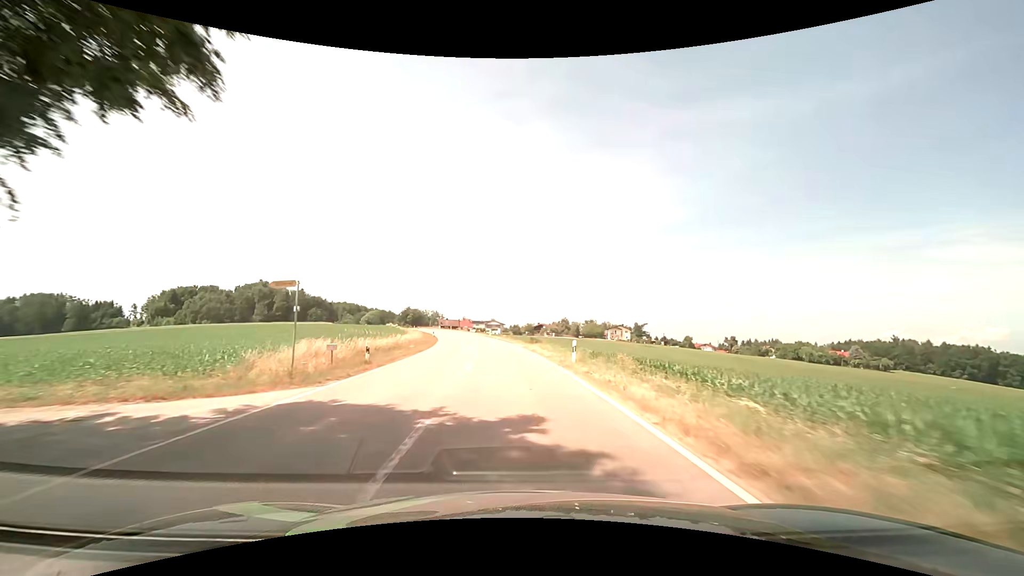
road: tertiary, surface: asphalt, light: Day
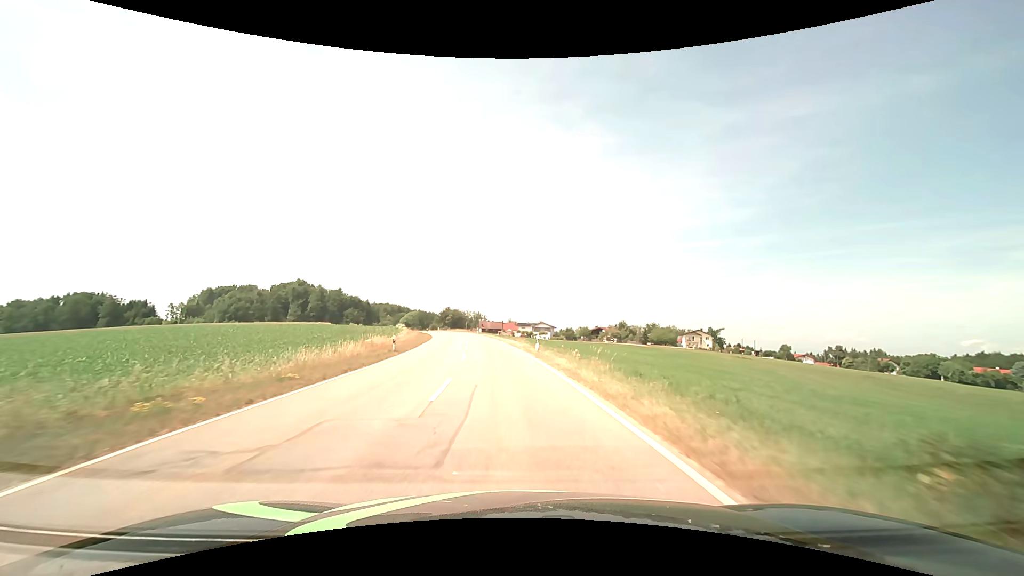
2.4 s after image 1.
(-2.1, +41.4) m; -5°
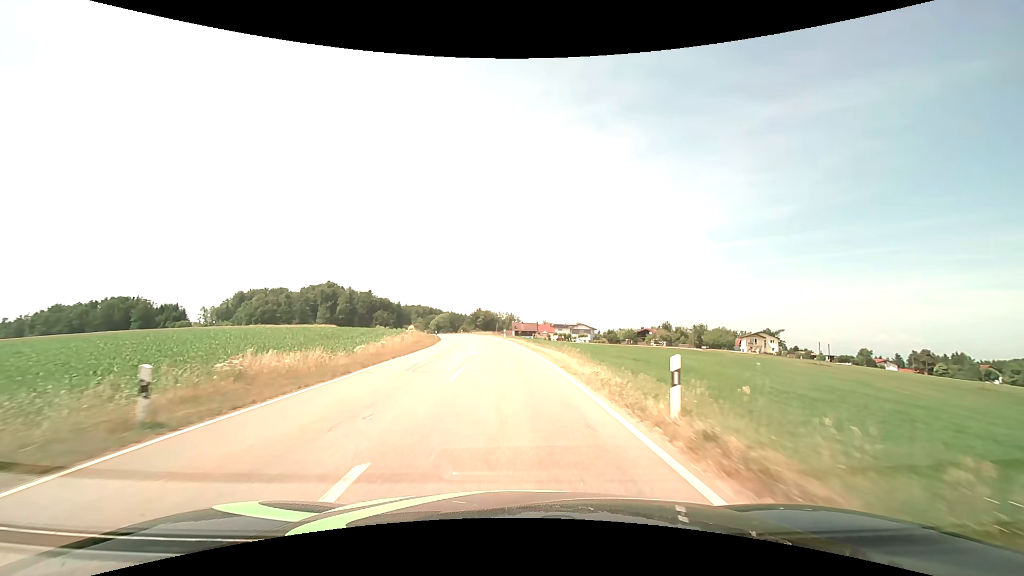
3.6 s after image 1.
(-0.6, +19.9) m; -4°
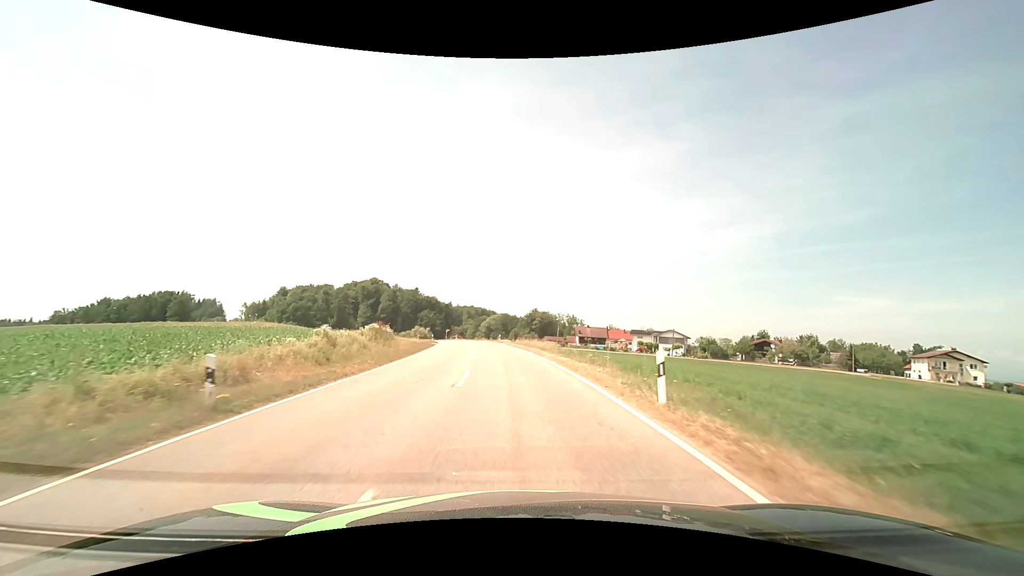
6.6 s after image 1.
(-2.9, +47.2) m; -7°
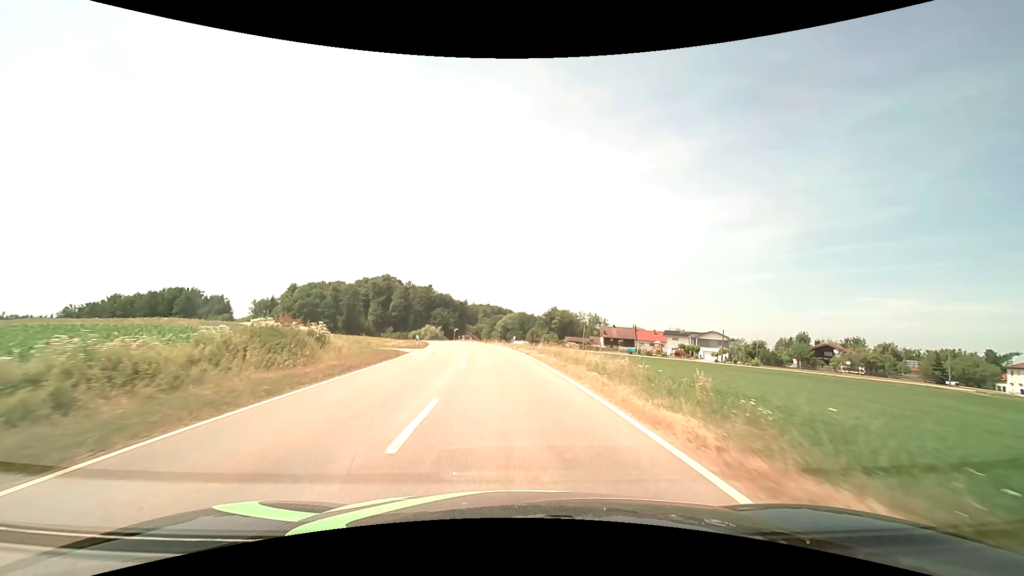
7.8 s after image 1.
(-0.4, +17.9) m; -2°
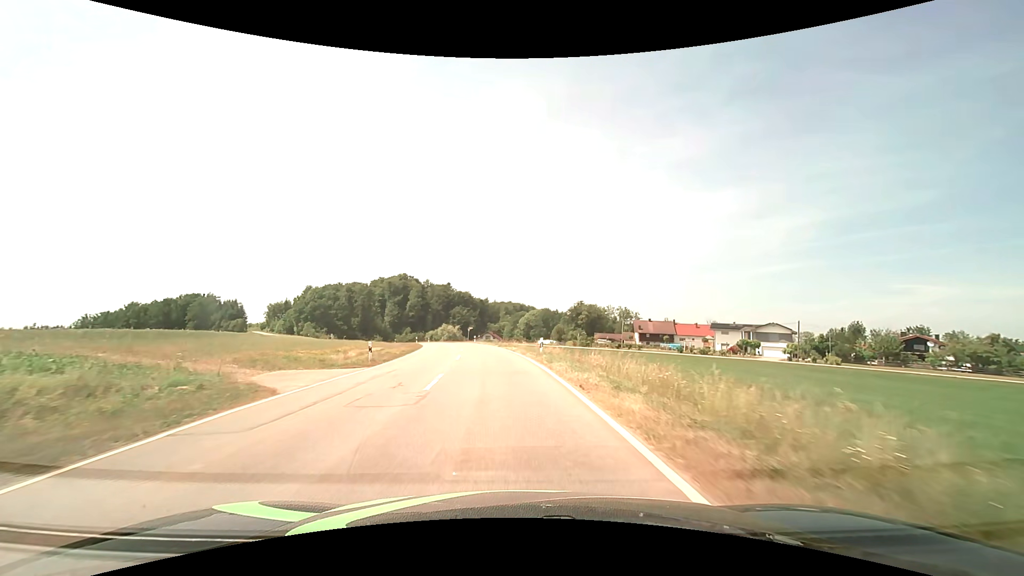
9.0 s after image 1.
(-0.1, +17.5) m; -2°
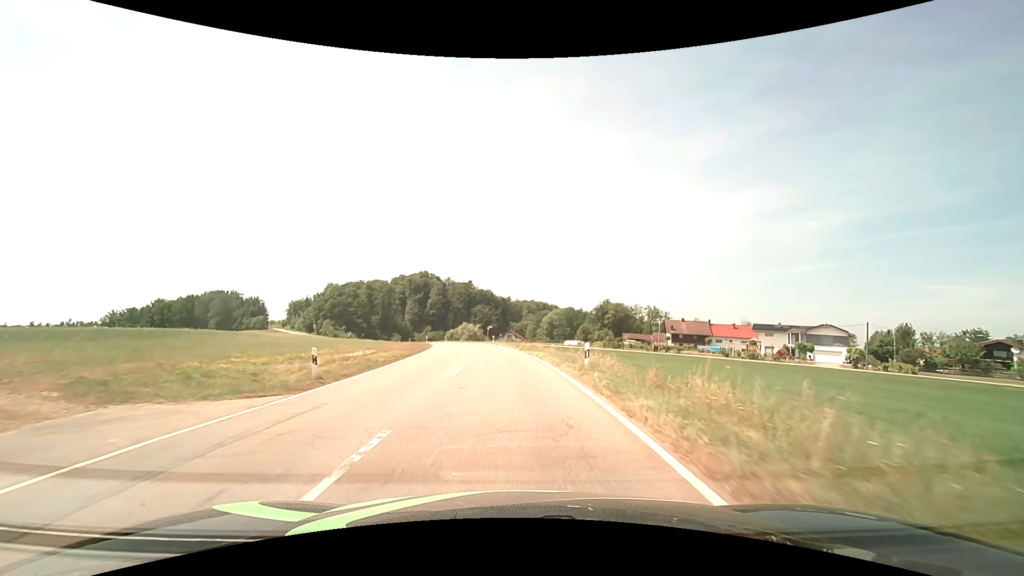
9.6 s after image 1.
(-0.2, +8.6) m; -3°
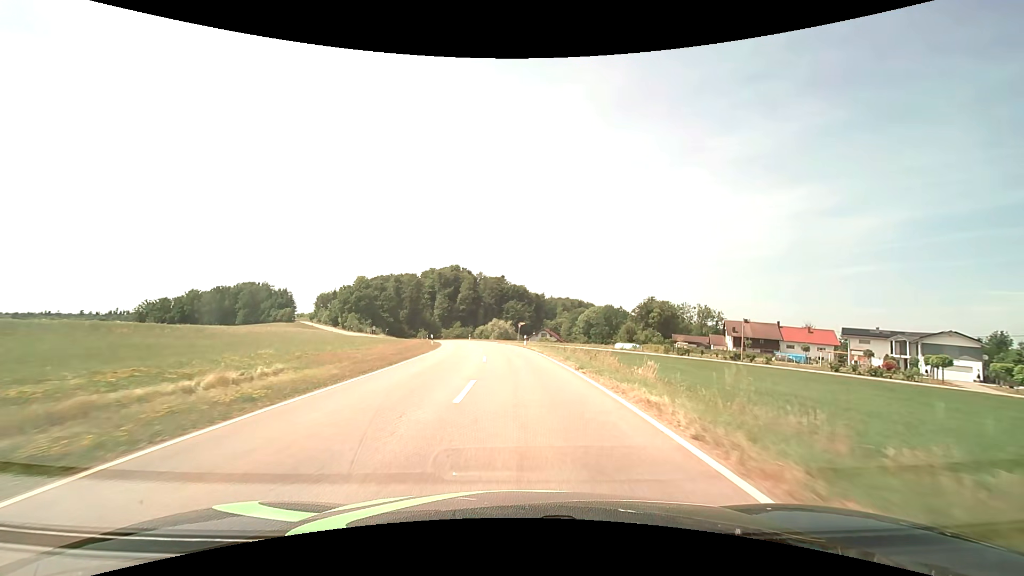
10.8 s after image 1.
(-0.7, +17.0) m; -4°
(0, +10) (0, +20) (-1, +30) (-1, +40) (-2, +50) (-3, +60) (-5, +70) (-7, +80) (-10, +89) (-12, +99) m
